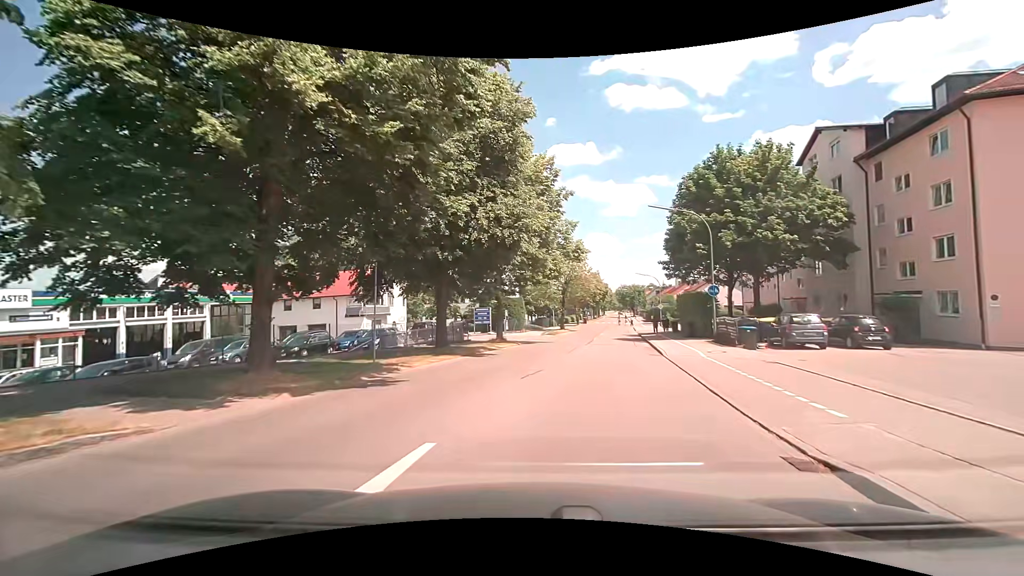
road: tertiary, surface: asphalt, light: Day
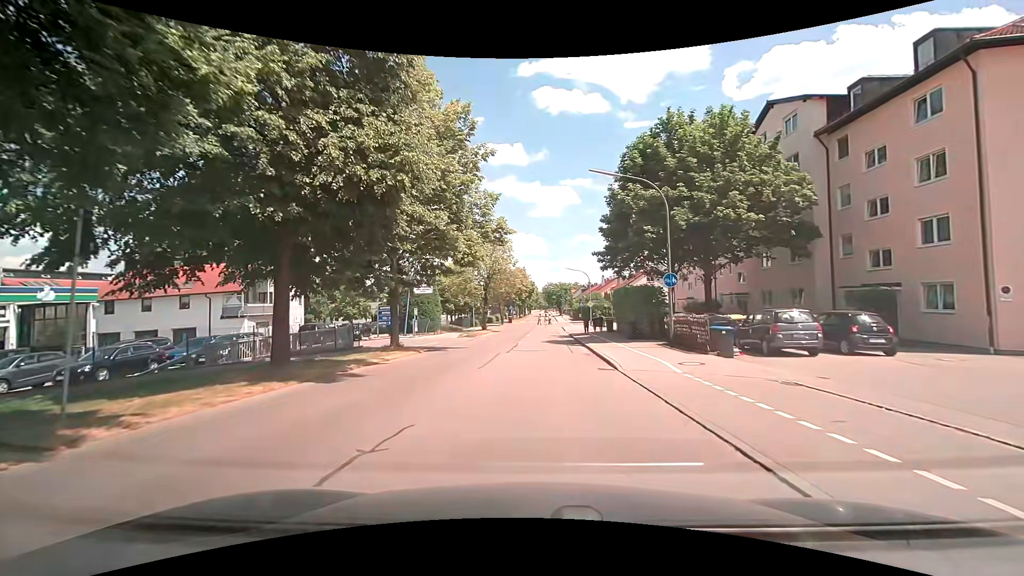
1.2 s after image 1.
(+0.6, +7.2) m; +8°
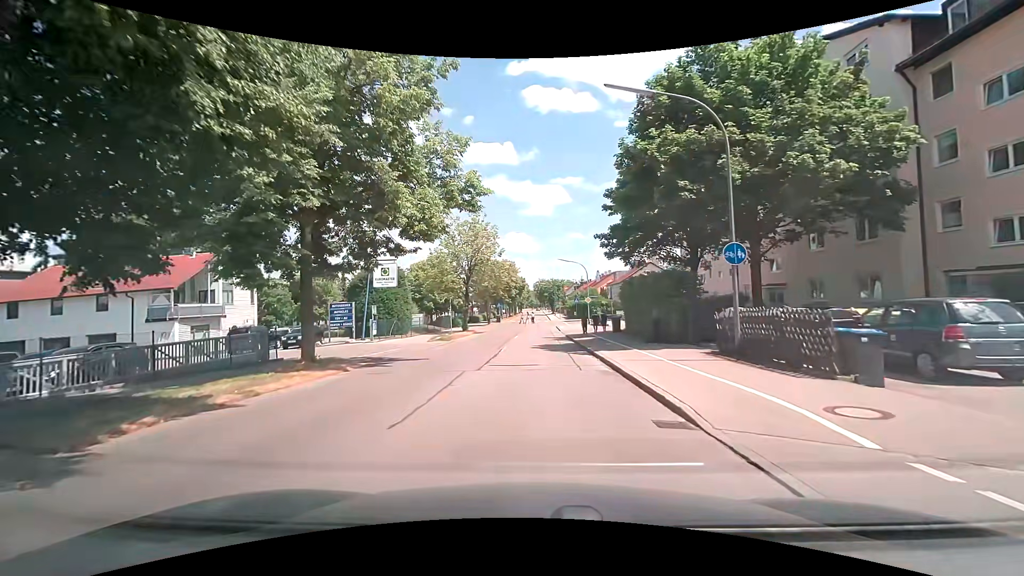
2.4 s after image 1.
(+0.1, +7.9) m; +1°
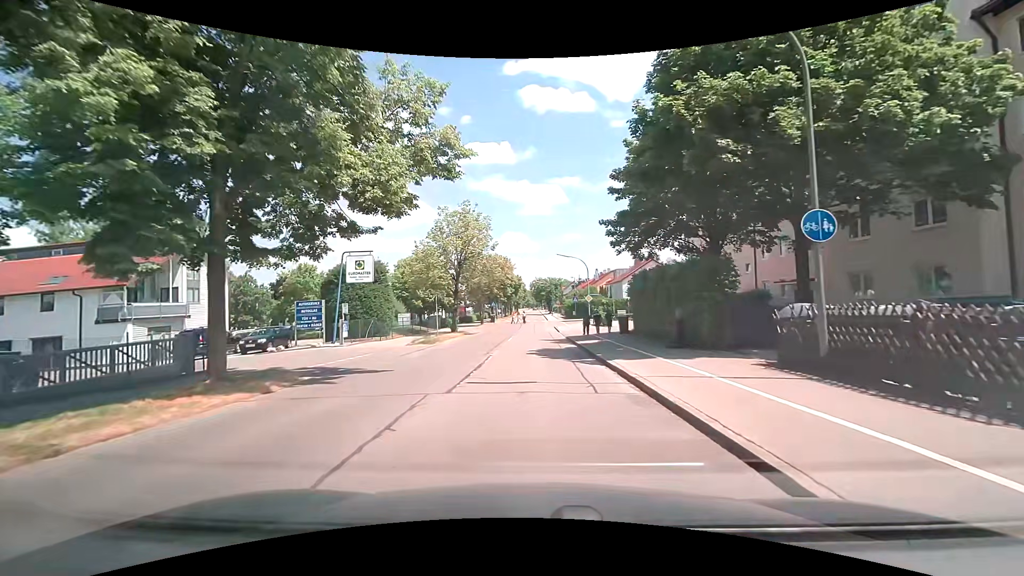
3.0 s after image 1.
(0.0, +4.1) m; 0°
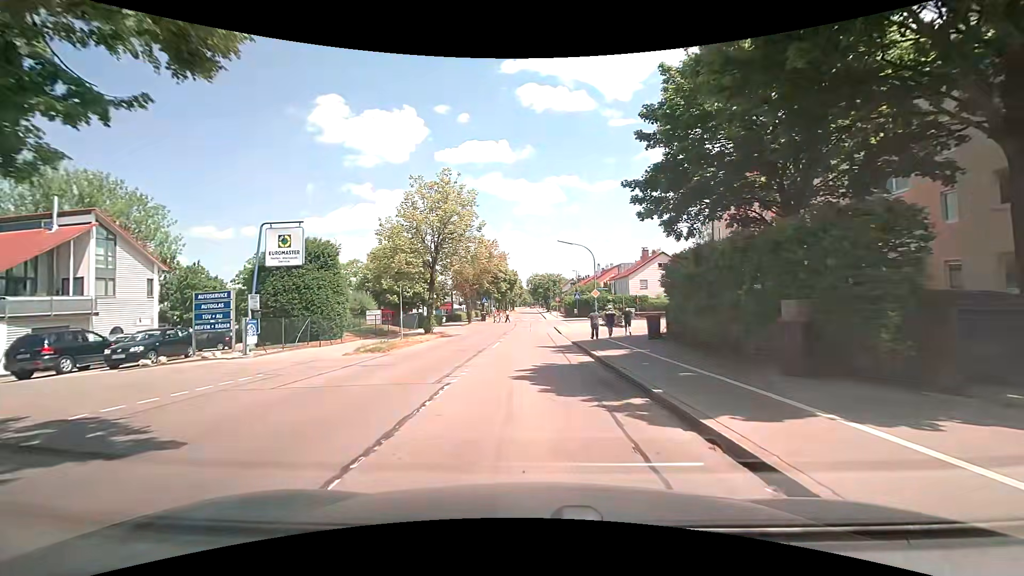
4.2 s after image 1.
(+0.1, +8.2) m; +1°
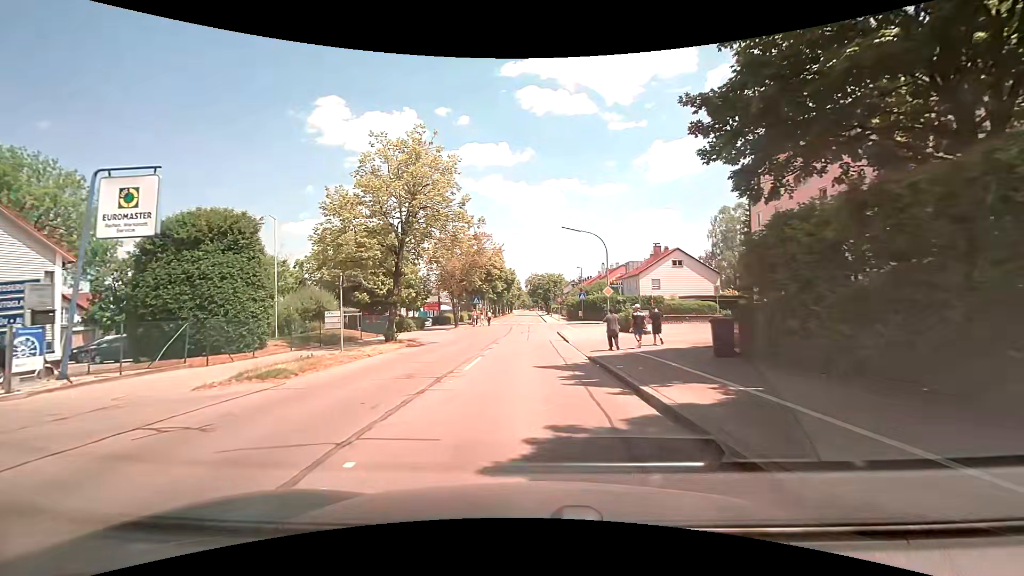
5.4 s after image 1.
(-0.1, +7.8) m; 0°
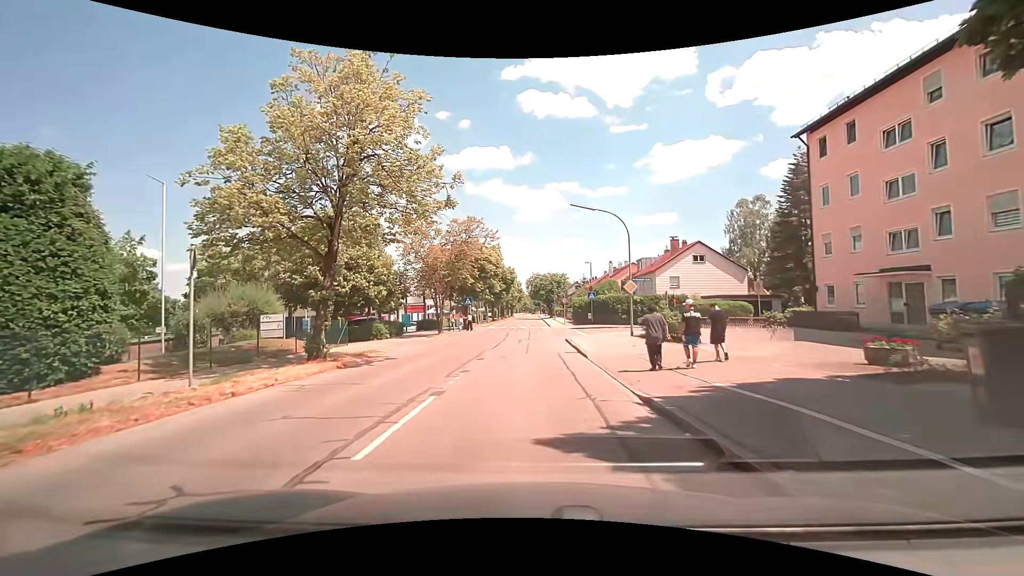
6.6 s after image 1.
(0.0, +7.9) m; 0°
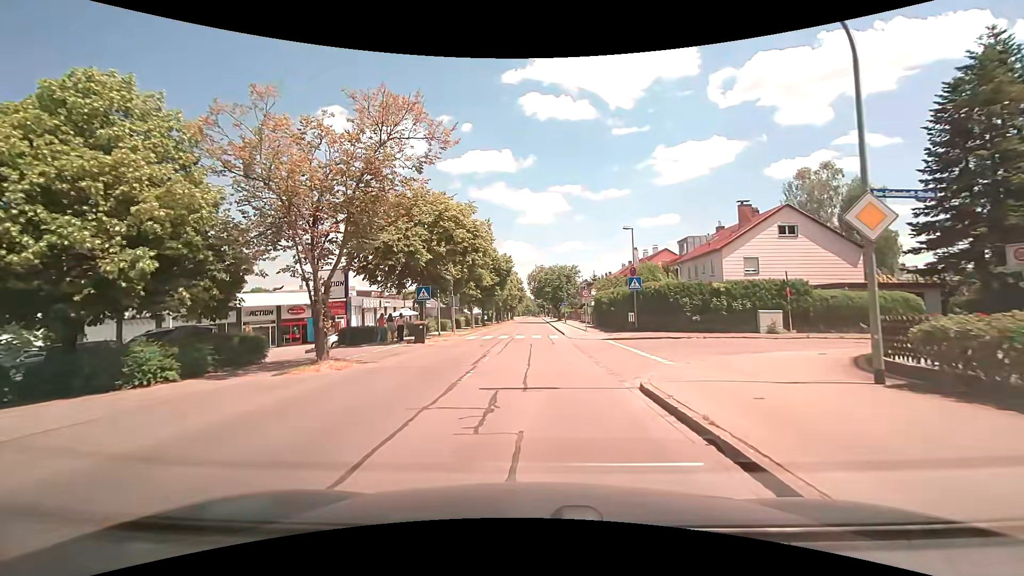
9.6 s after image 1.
(0.0, +19.4) m; 0°
(0, +10) (0, +20) (0, +30) (0, +40) (0, +50) (0, +60) (0, +70) (0, +80) (0, +90) (0, +100) m
